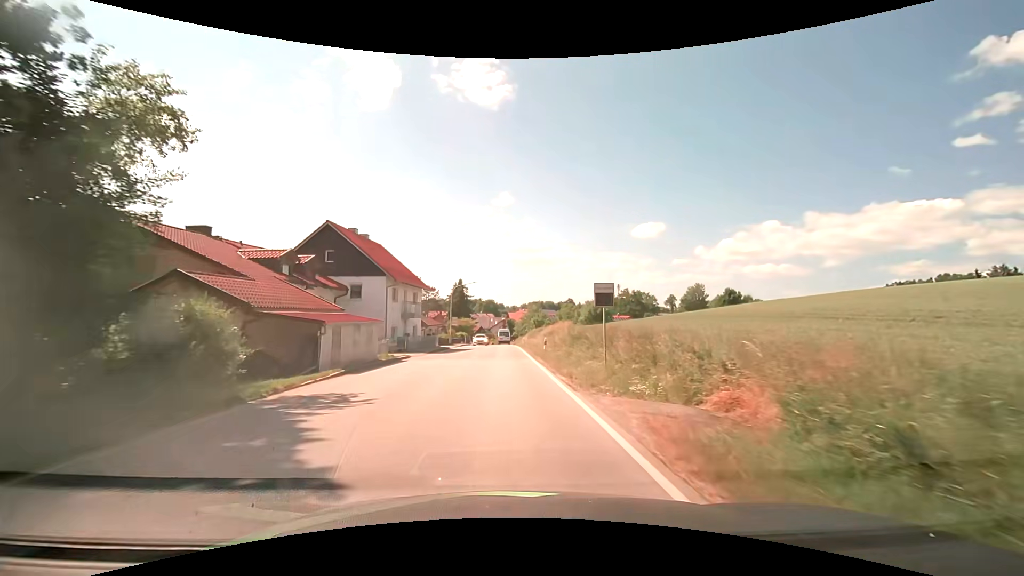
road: secondary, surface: asphalt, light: Day
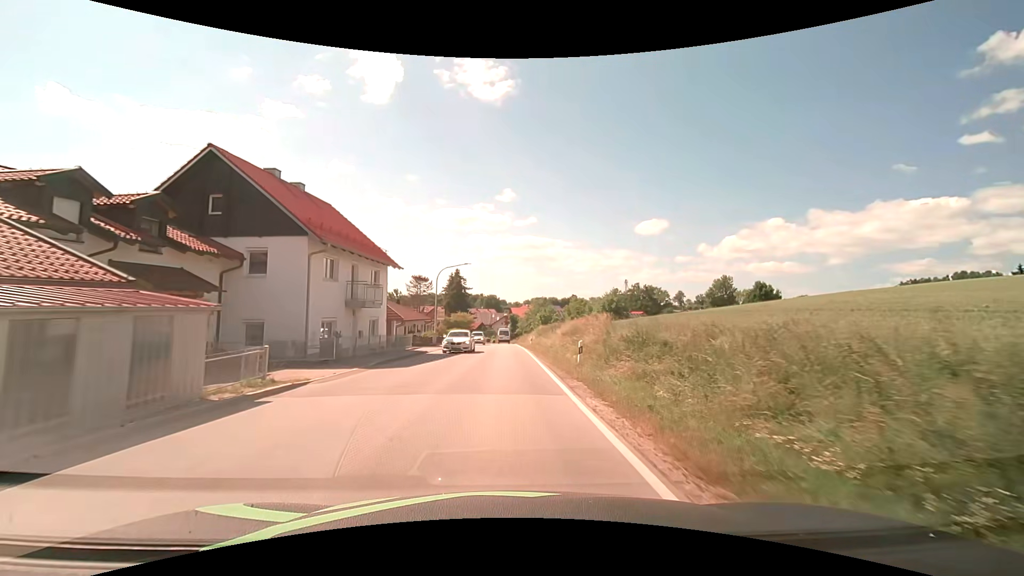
(0.0, +14.0) m; 0°
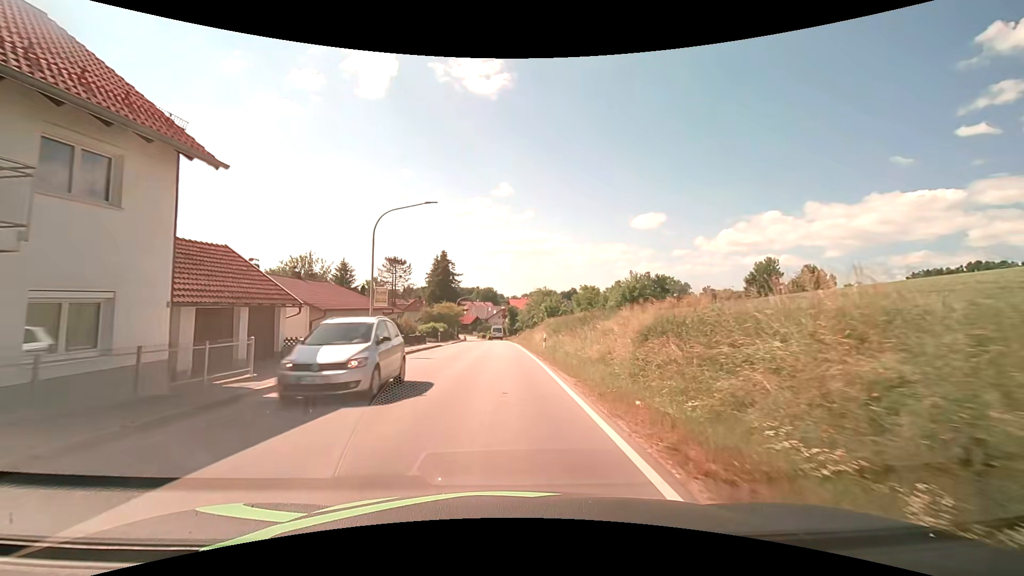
(0.0, +20.0) m; +1°
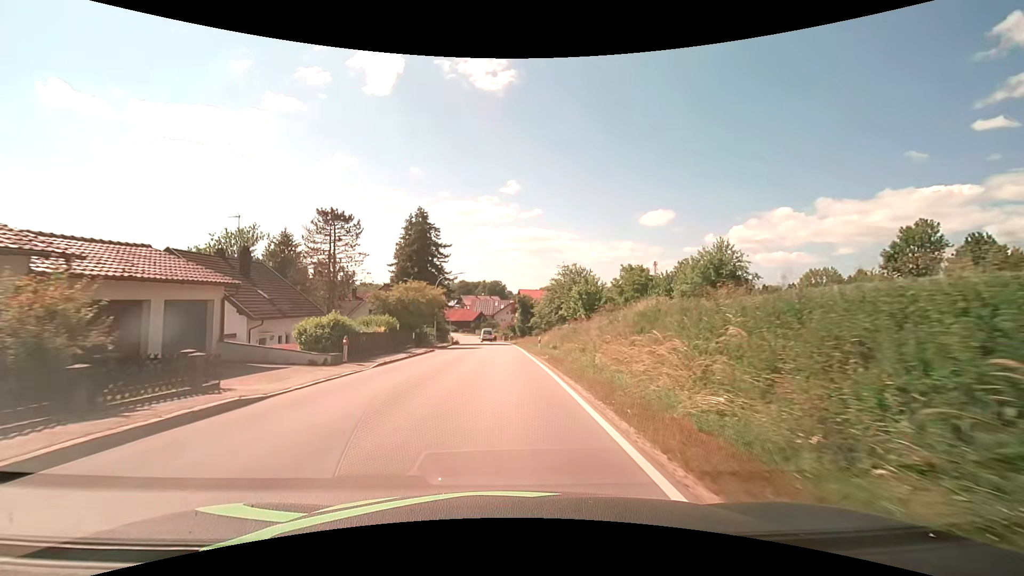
(-0.5, +32.2) m; -1°
(0, +10) (0, +20) (0, +30) (0, +40) (-1, +50) (-1, +60) (-2, +70) (-3, +80) (-4, +90) (-5, +100) m
